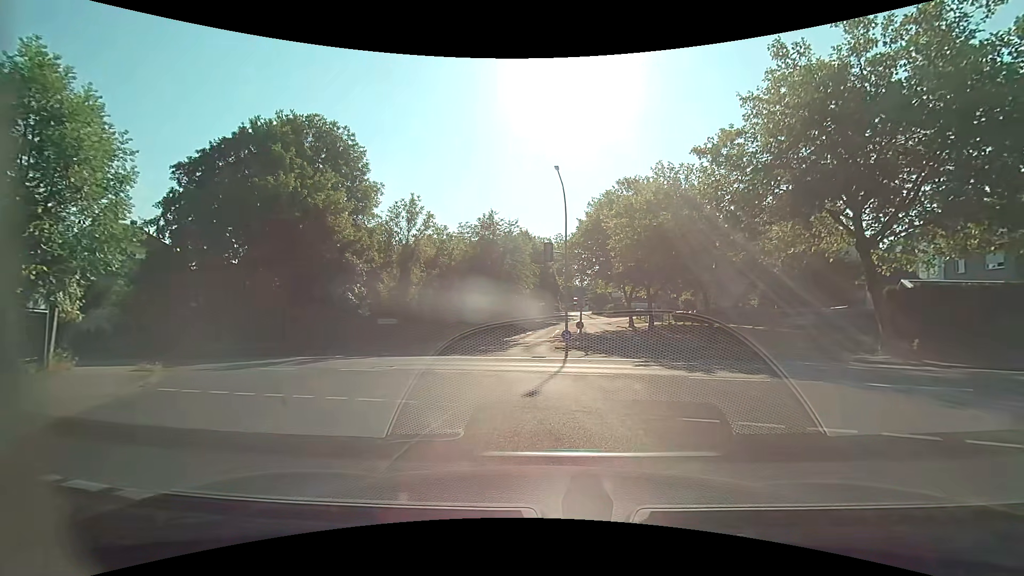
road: residential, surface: asphalt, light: Day
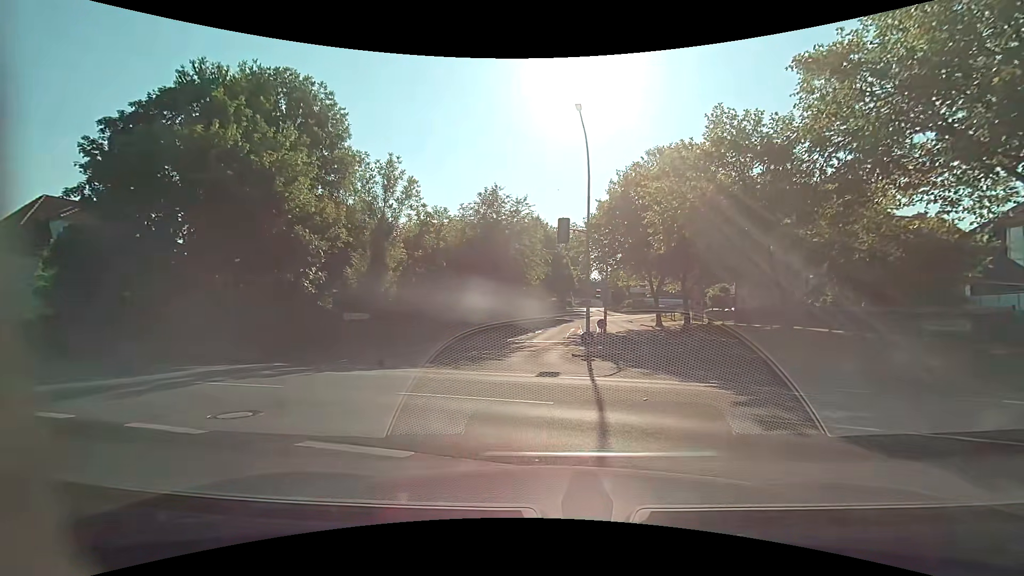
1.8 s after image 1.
(-0.2, +7.7) m; -3°
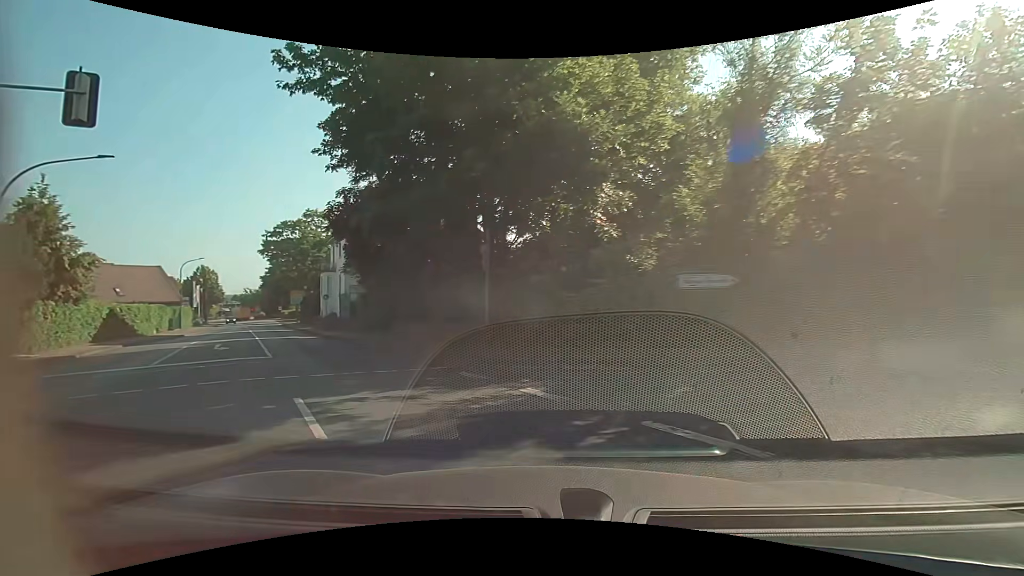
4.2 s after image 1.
(-3.8, +13.3) m; -36°
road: primary
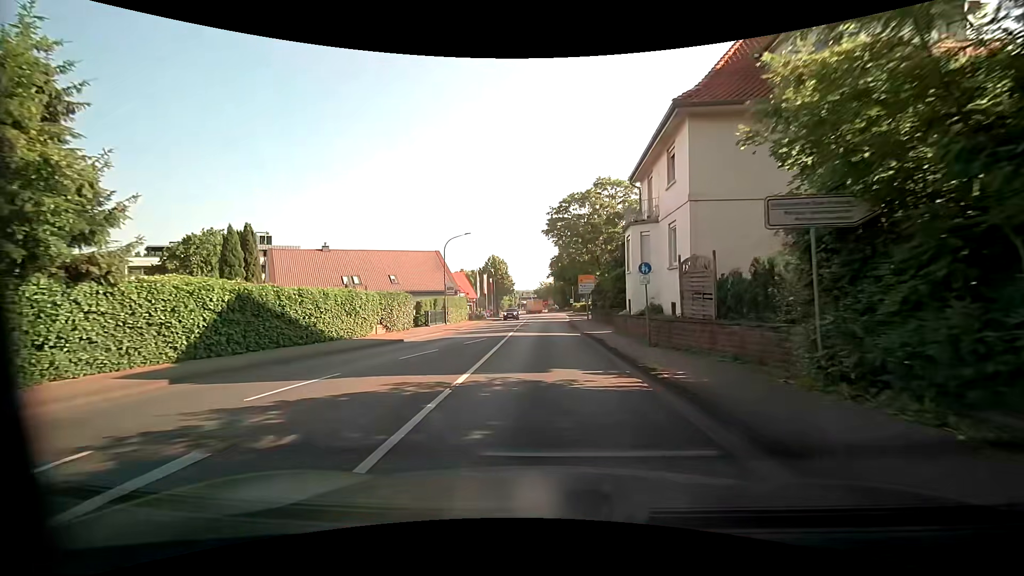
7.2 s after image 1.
(-10.3, +21.4) m; -33°
